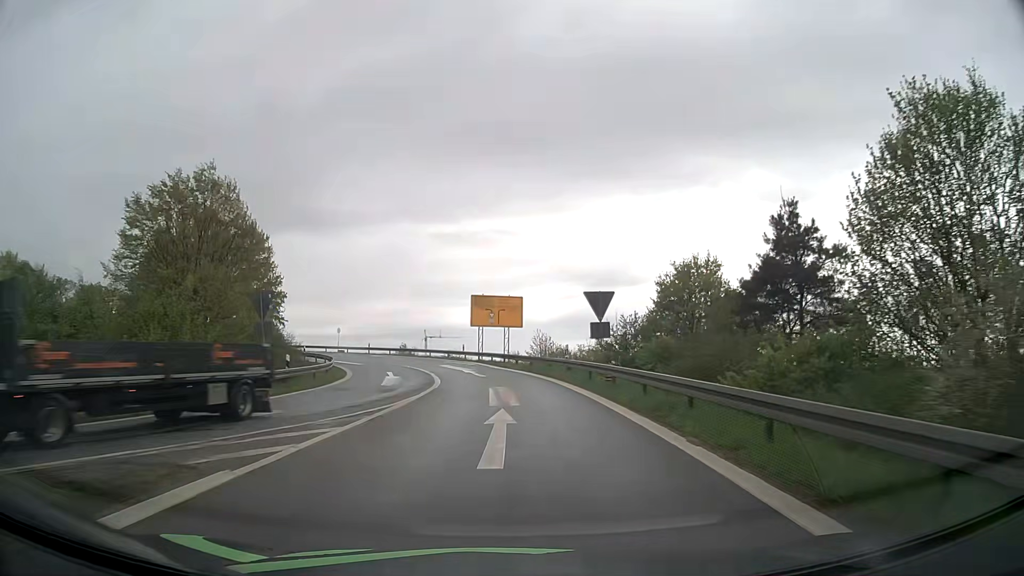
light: Day
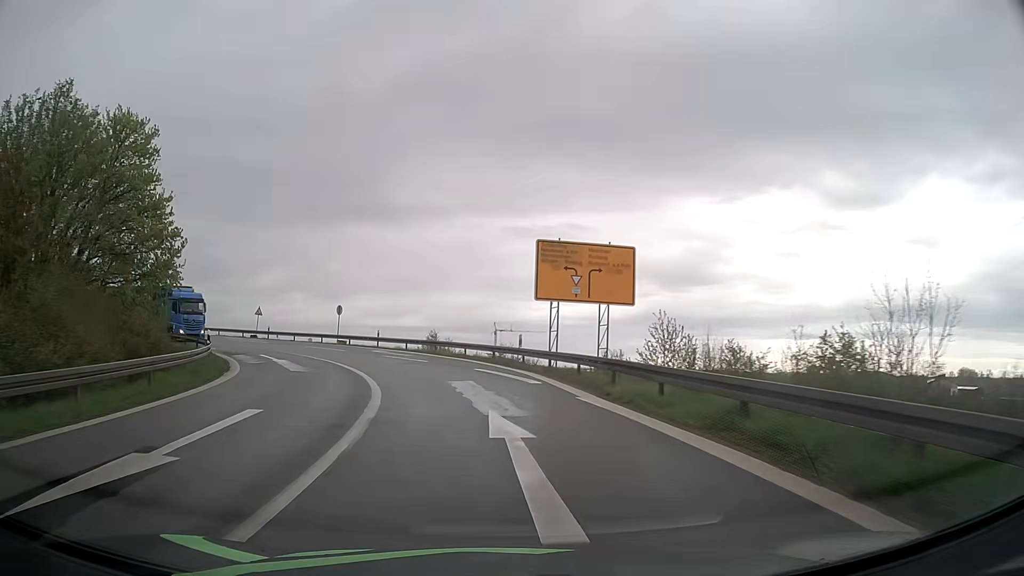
(-0.9, +26.9) m; -7°
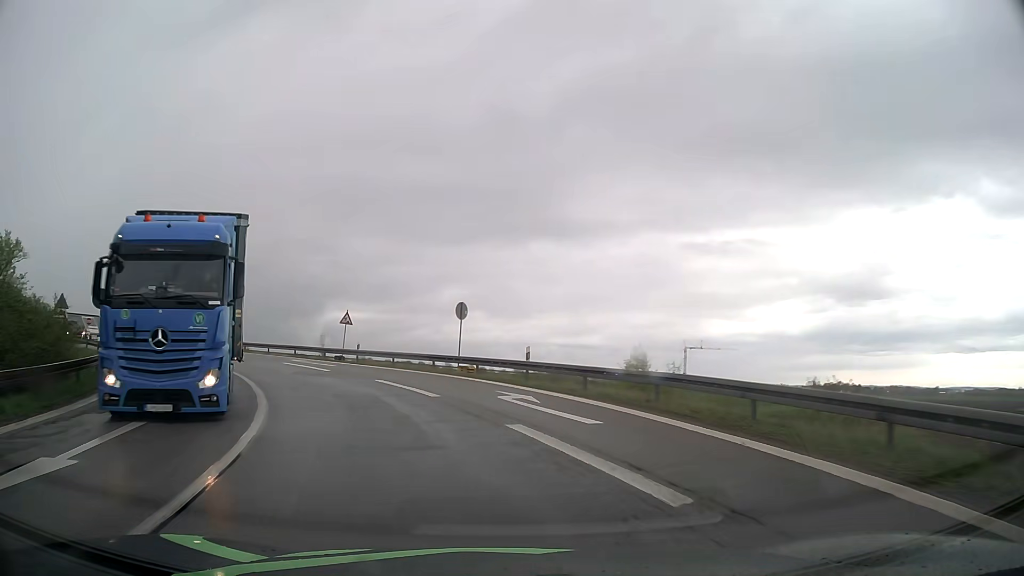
(-2.8, +23.9) m; -15°
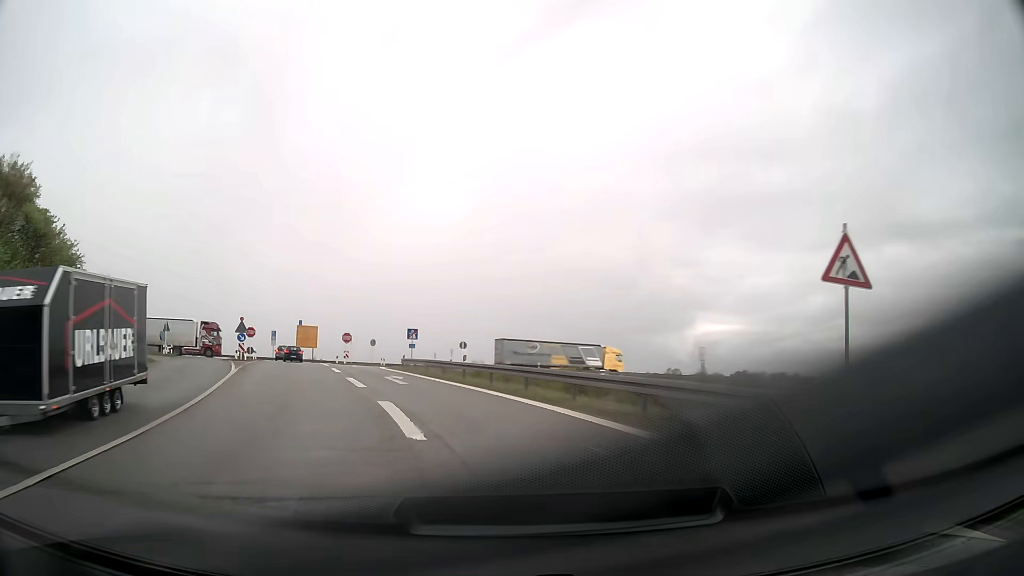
(-8.3, +29.7) m; -31°
(-1, +10) (-3, +20) (-6, +29) (-9, +39) (-11, +49) (-12, +59) (-8, +68) (-1, +75) (+7, +80) (+16, +84) m
